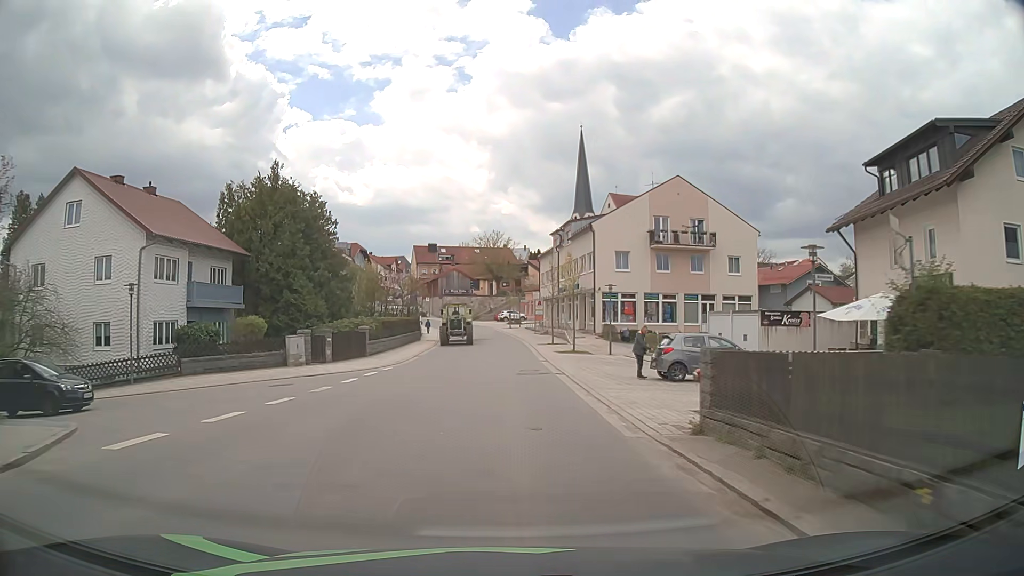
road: tertiary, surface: asphalt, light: Day
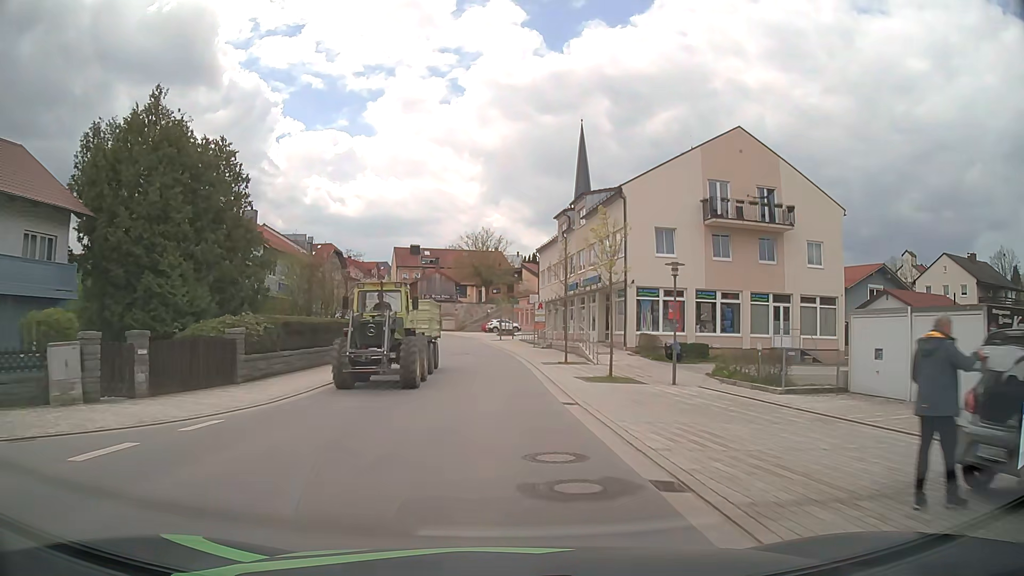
(+0.1, +16.0) m; 0°
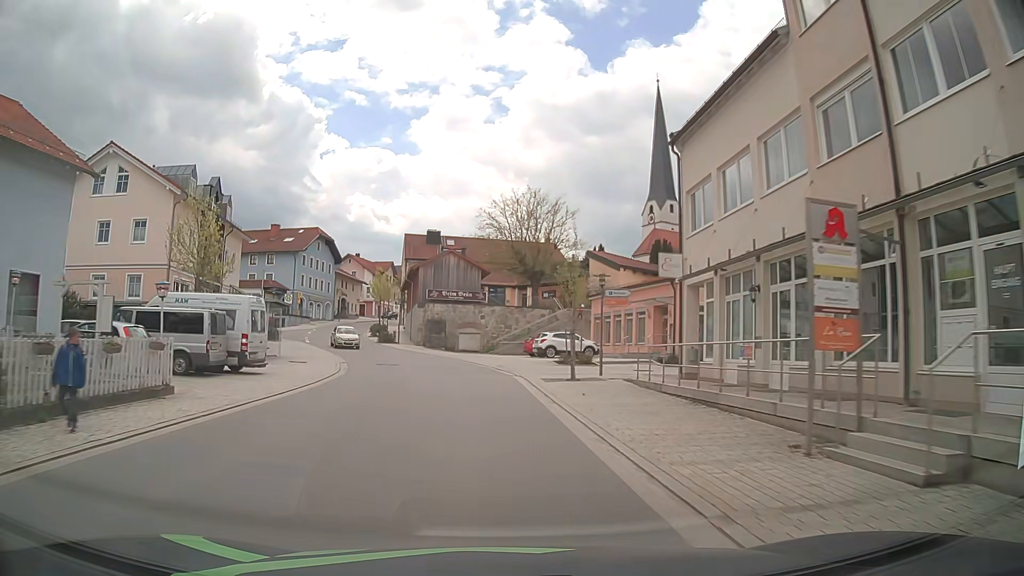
(-0.8, +38.6) m; -3°
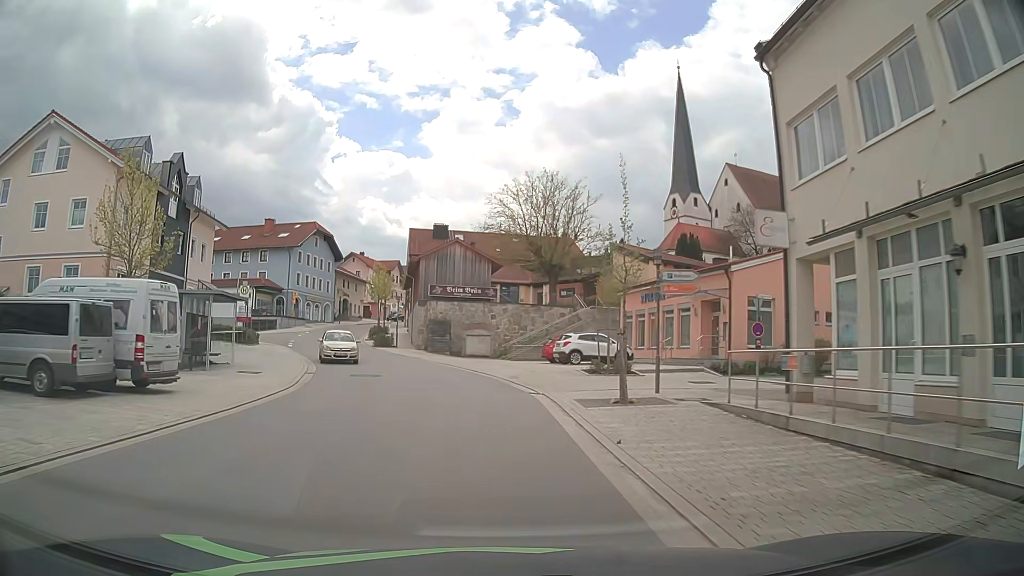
(-0.1, +7.5) m; -1°
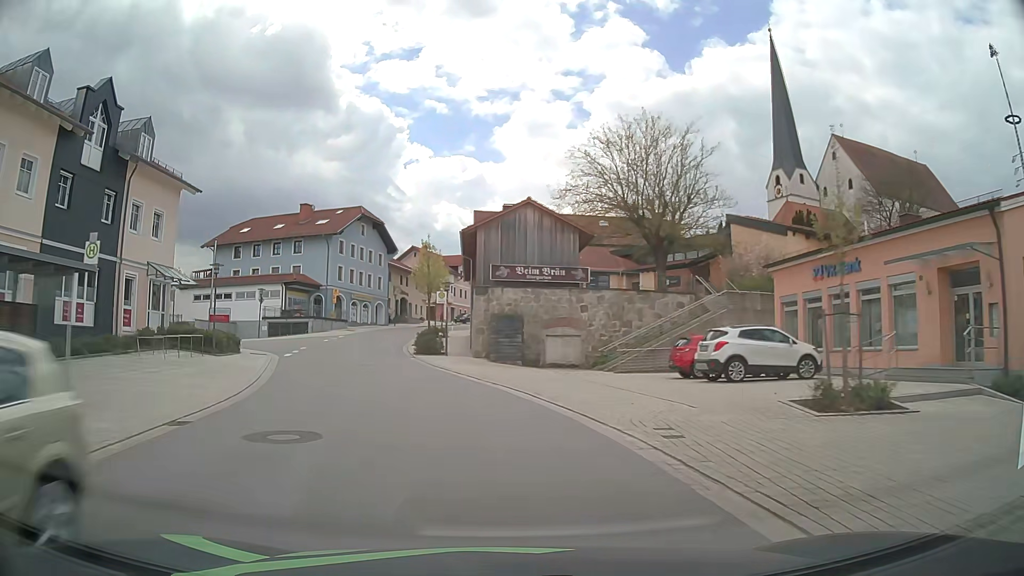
(-0.7, +14.8) m; -6°
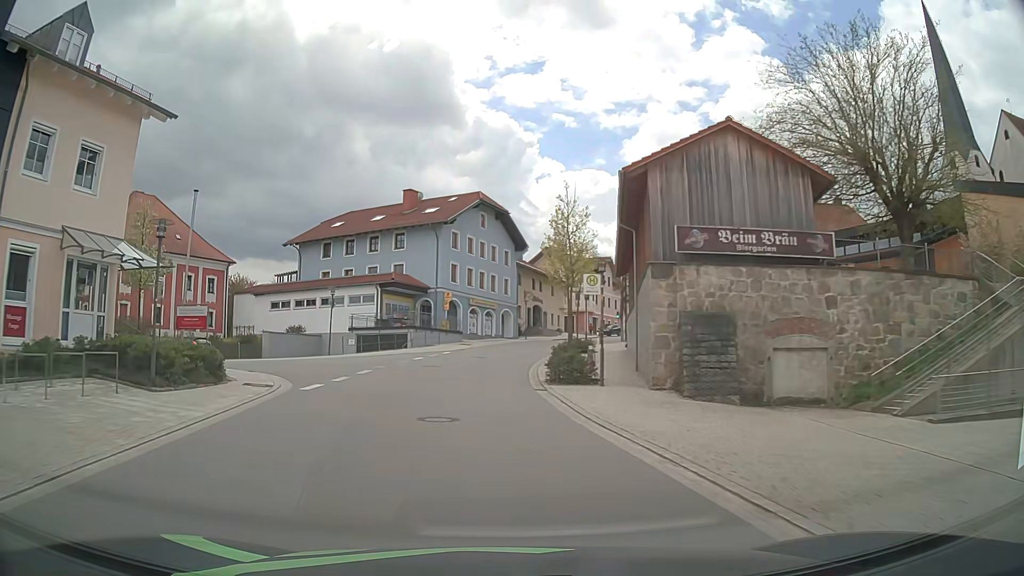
(-1.7, +14.6) m; -12°
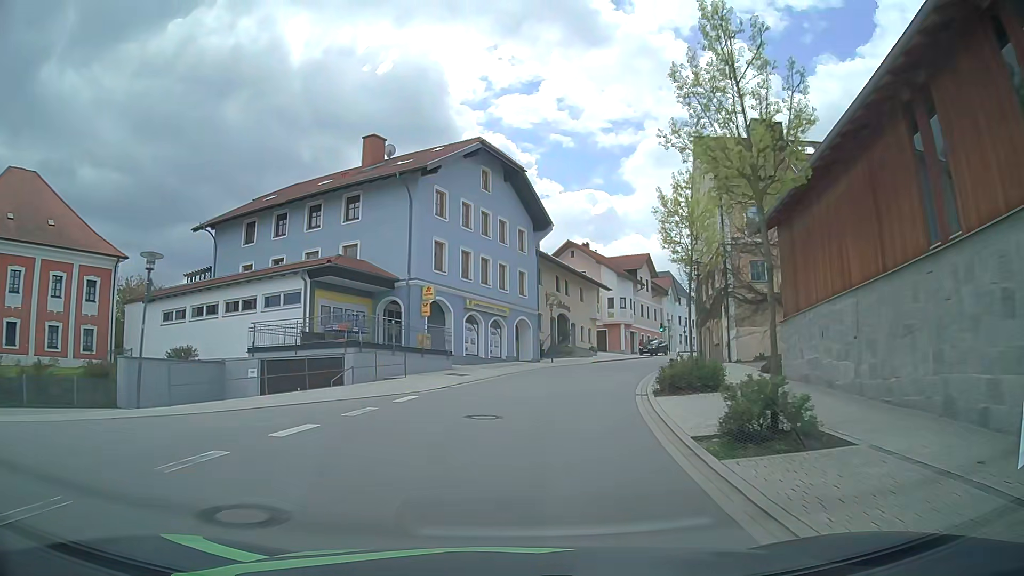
(-1.2, +21.8) m; -2°
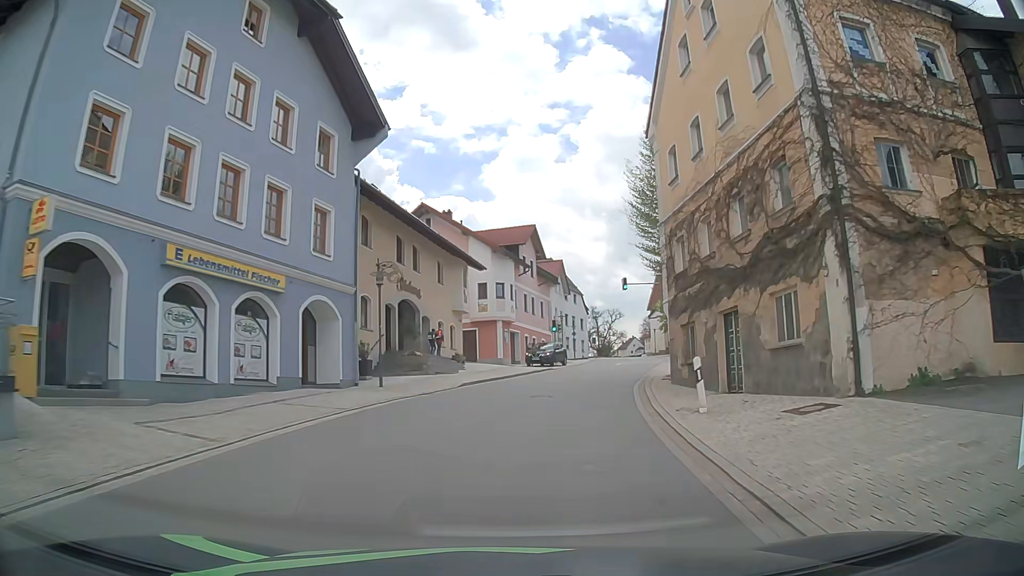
(+2.1, +21.0) m; +11°
(+1, +10) (+2, +20) (+4, +30) (+7, +39) (+10, +49) (+12, +58) (+15, +68) (+16, +78) (+18, +88) (+20, +98) m
